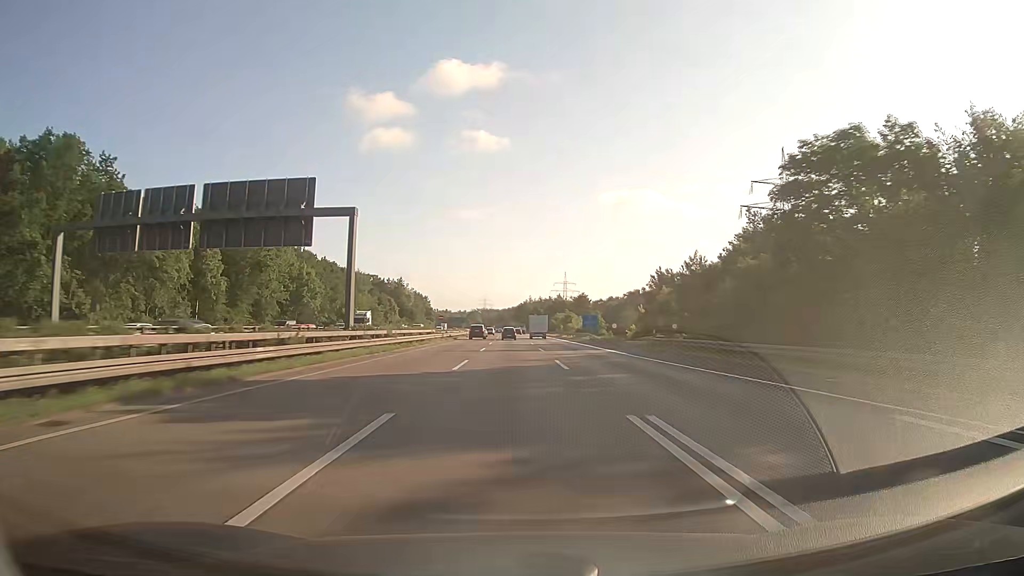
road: motorway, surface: asphalt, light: Day
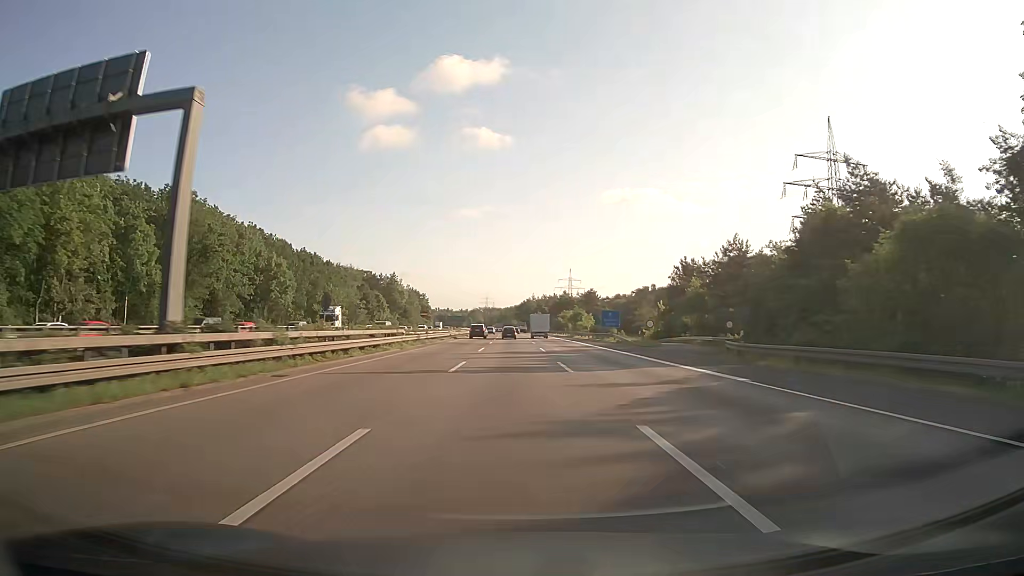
(0.0, +19.0) m; 0°
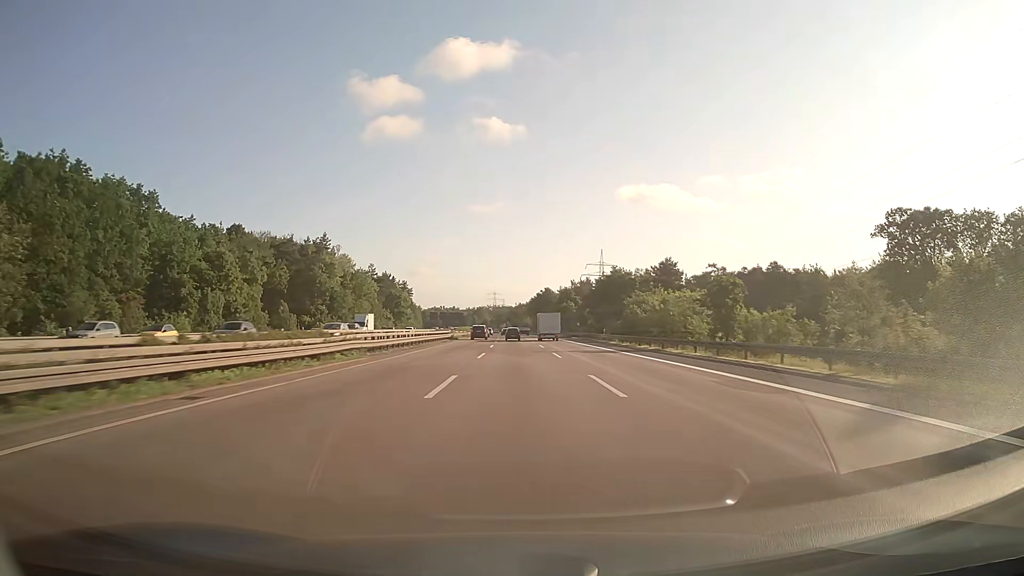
(-1.1, +95.3) m; -1°
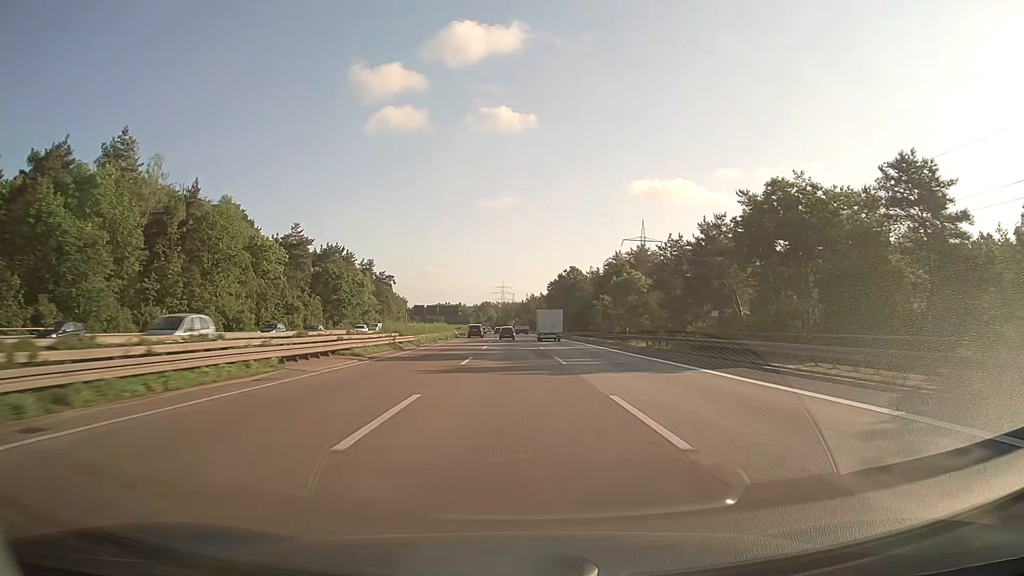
(-0.4, +76.3) m; -1°
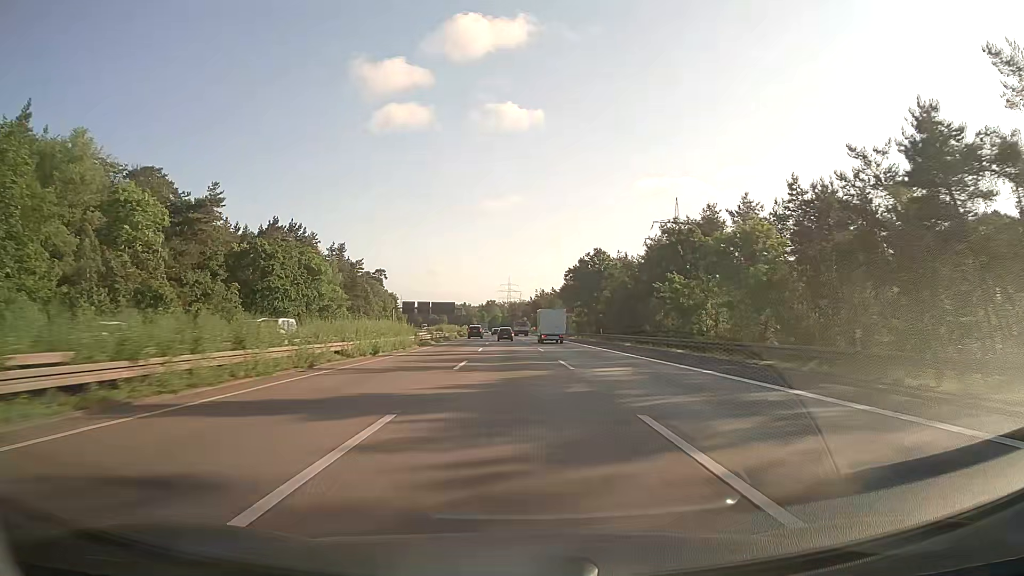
(-0.2, +38.1) m; -1°
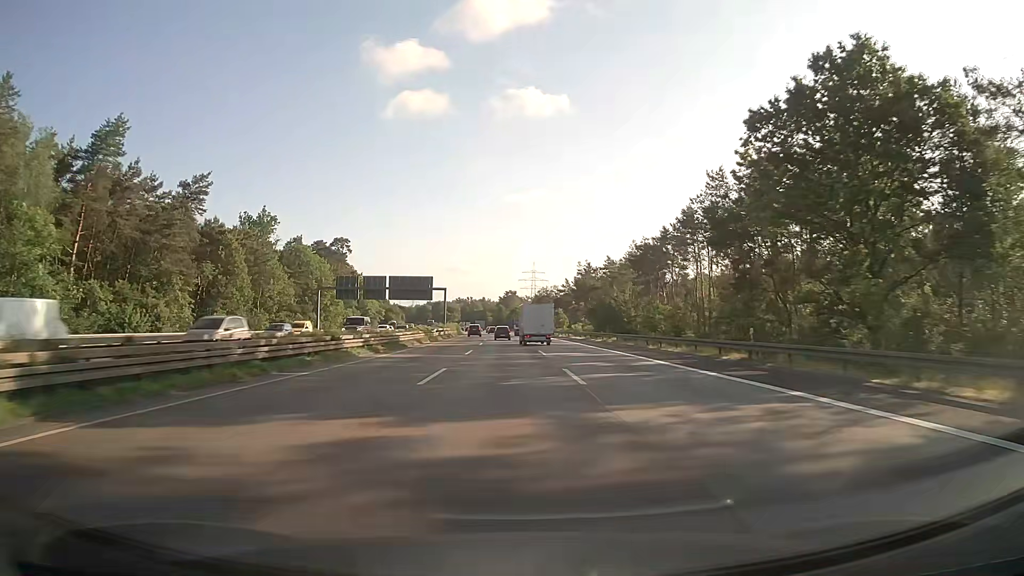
(-1.4, +95.3) m; -2°
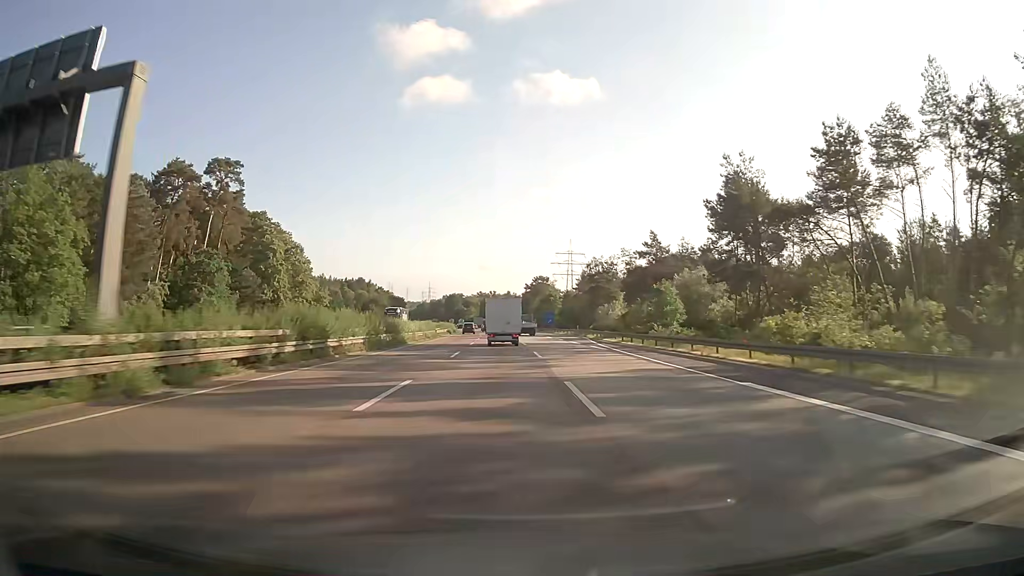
(-1.8, +92.9) m; -2°
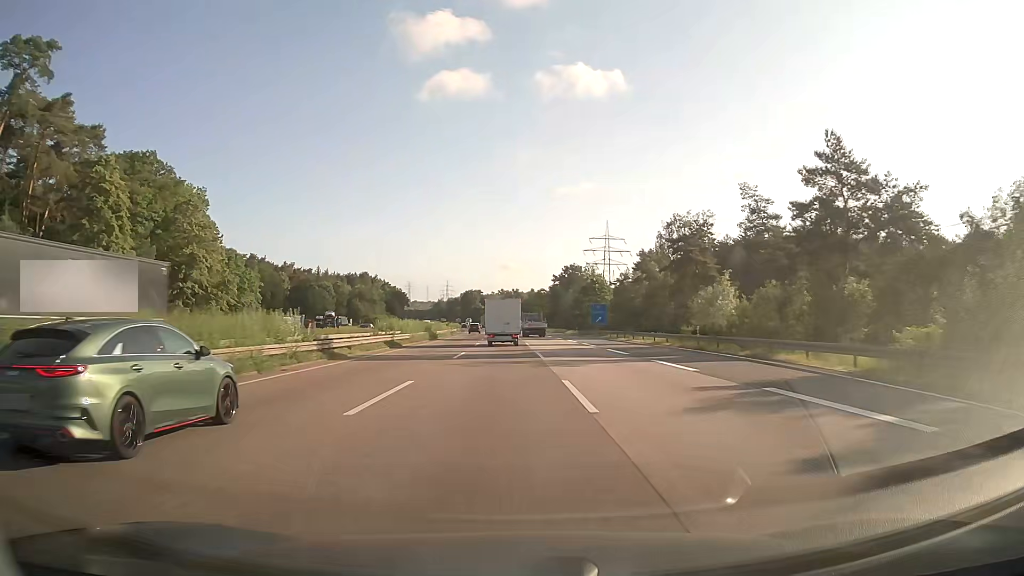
(-0.8, +53.7) m; -2°
(0, +10) (0, +20) (0, +30) (0, +40) (-1, +50) (-1, +60) (-1, +70) (-2, +80) (-2, +90) (-3, +100) m
